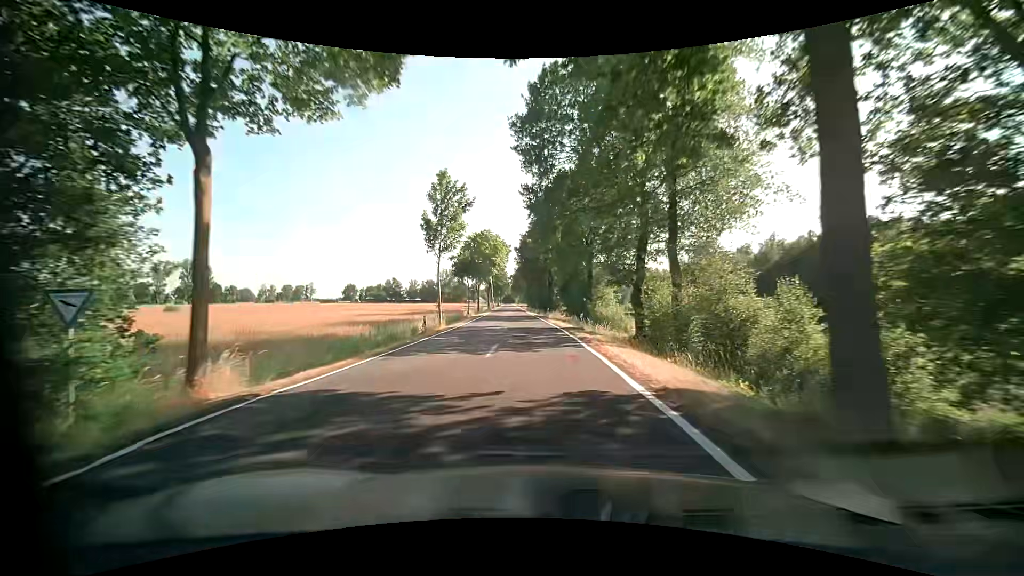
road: tertiary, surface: asphalt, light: Day
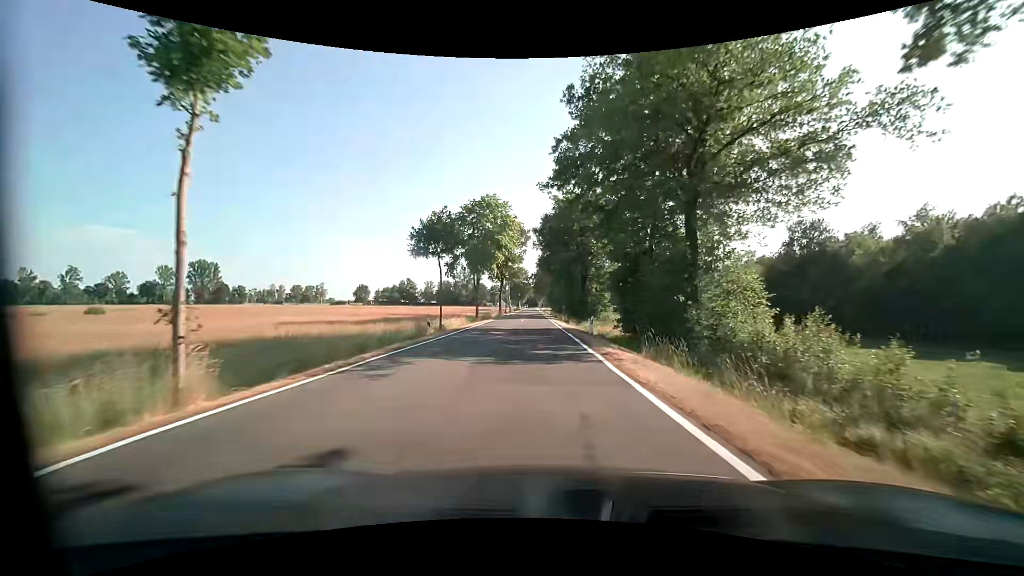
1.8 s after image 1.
(-0.9, +26.3) m; -3°
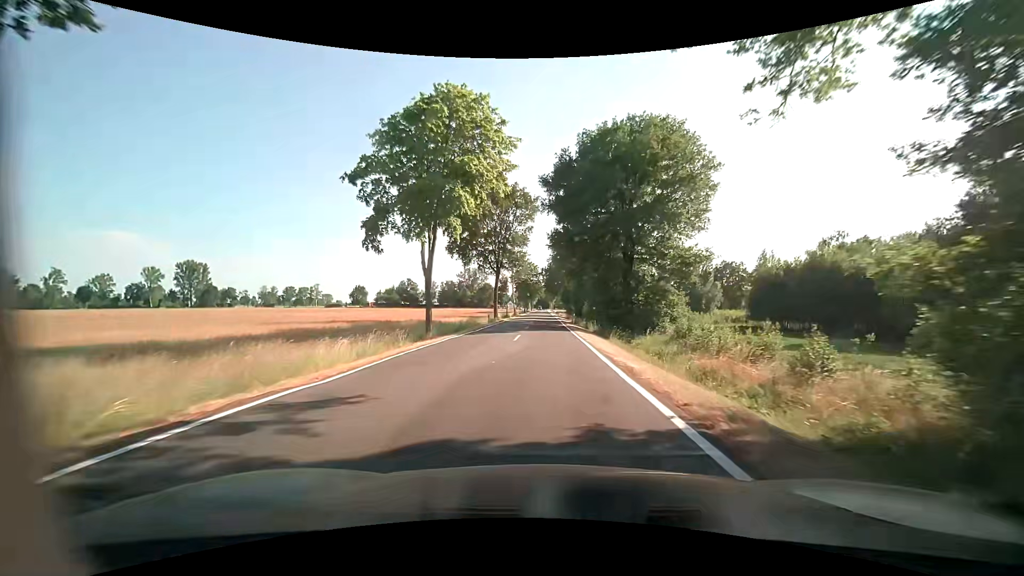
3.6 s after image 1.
(-0.5, +26.4) m; -1°
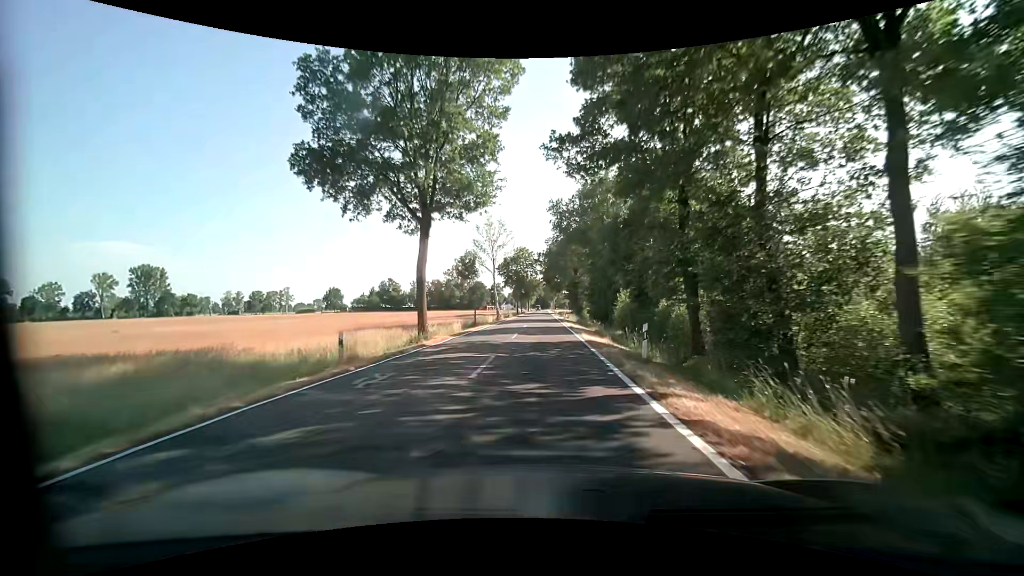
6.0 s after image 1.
(-0.1, +35.2) m; -1°
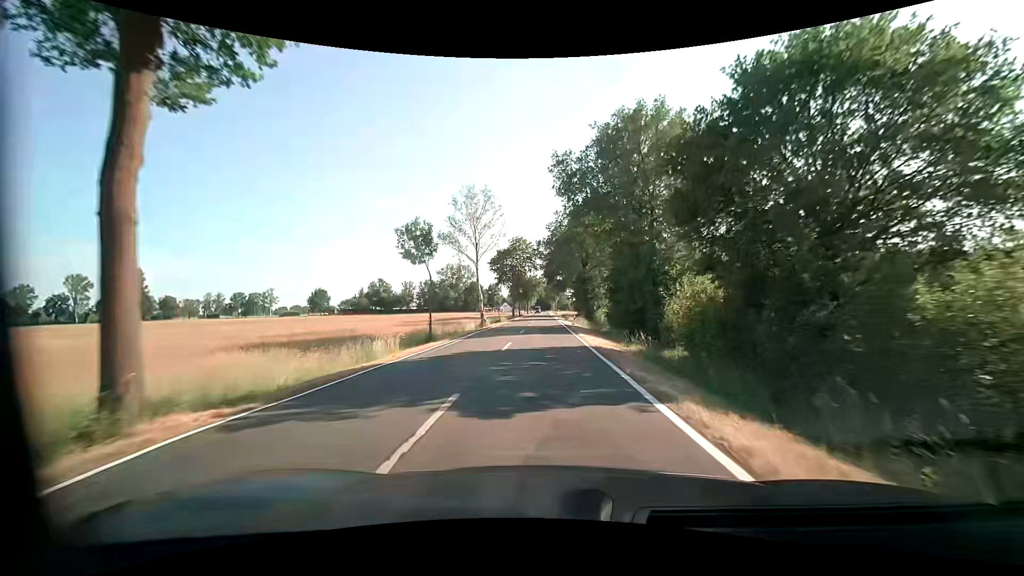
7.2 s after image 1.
(+0.1, +17.6) m; +1°
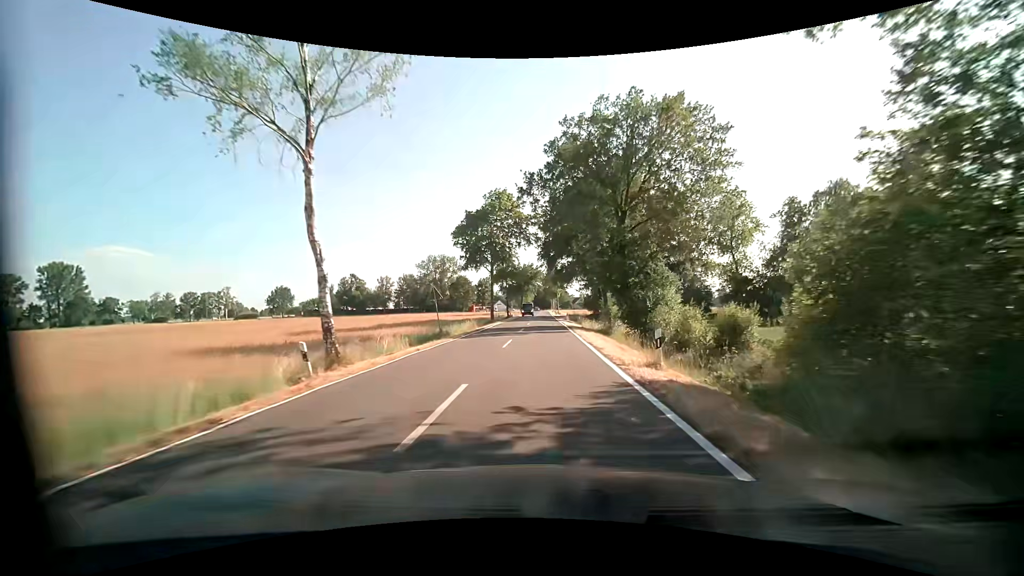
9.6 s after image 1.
(-0.2, +35.2) m; 0°
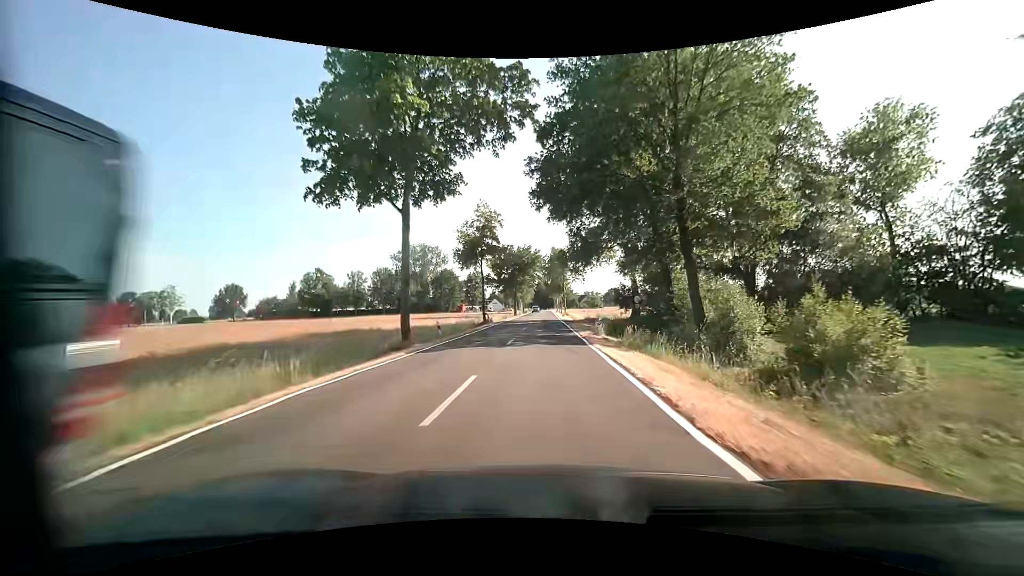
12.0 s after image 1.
(-0.1, +35.3) m; 0°
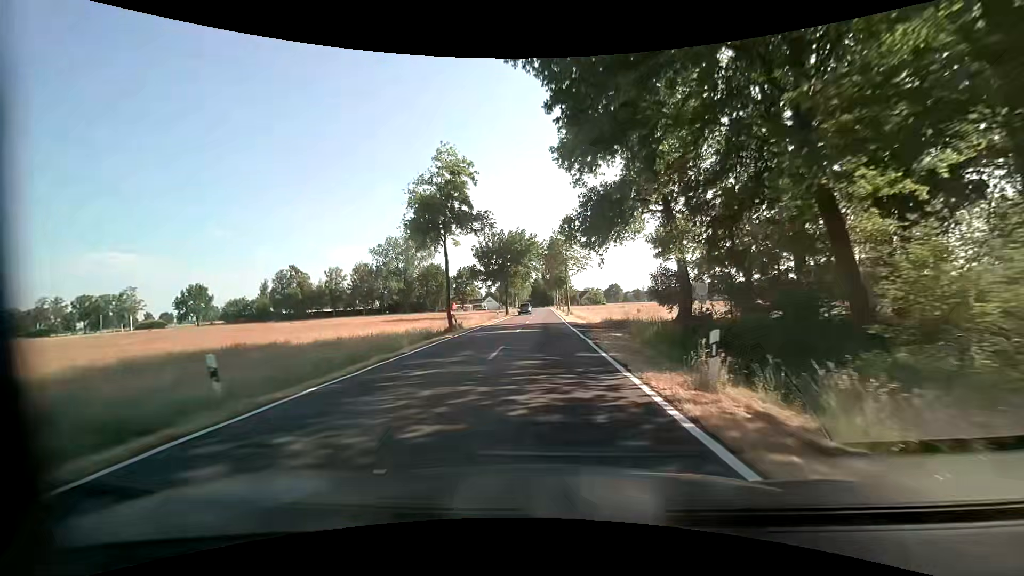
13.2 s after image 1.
(+0.1, +17.6) m; 0°
(0, +10) (0, +20) (0, +30) (0, +40) (0, +50) (0, +60) (0, +70) (0, +80) (0, +90) (0, +100) m
